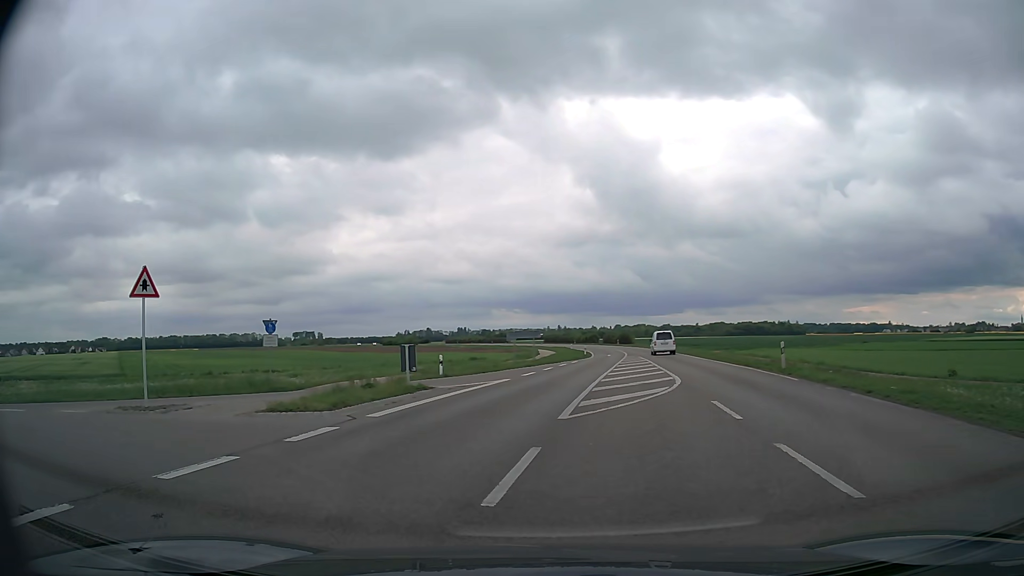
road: secondary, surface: asphalt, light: Day
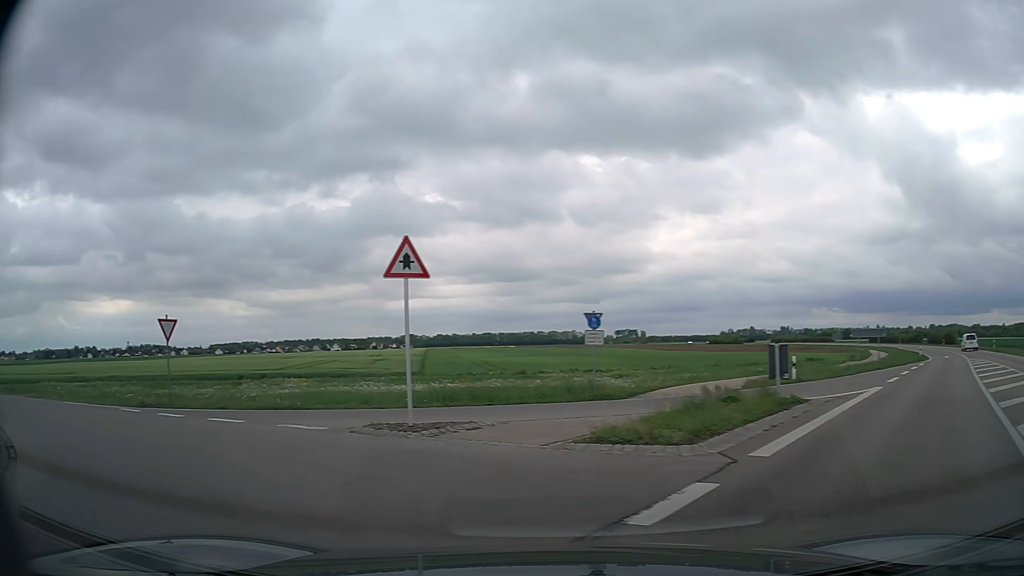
(-1.0, +4.6) m; -26°
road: tertiary
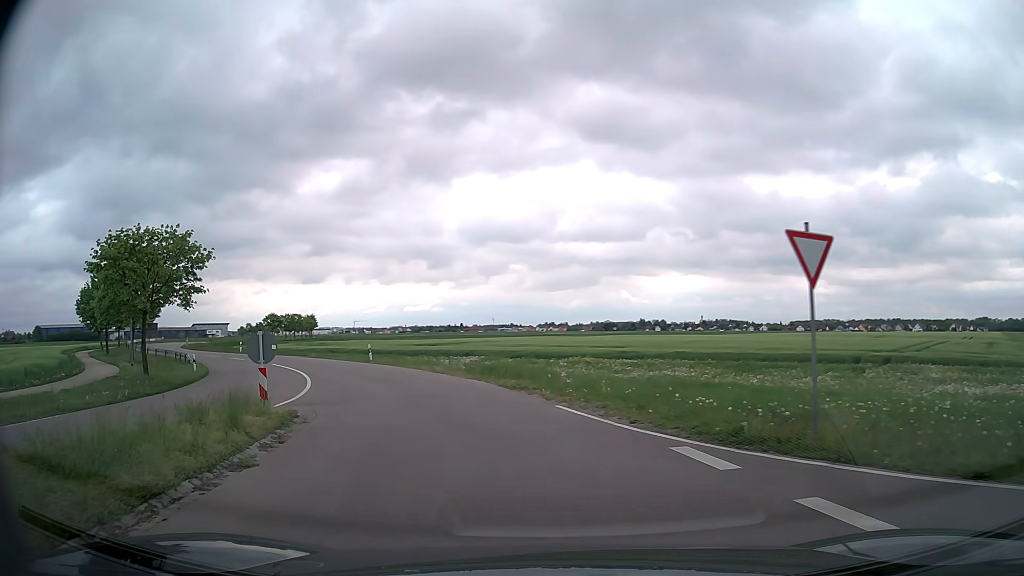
(-6.8, +11.5) m; -50°
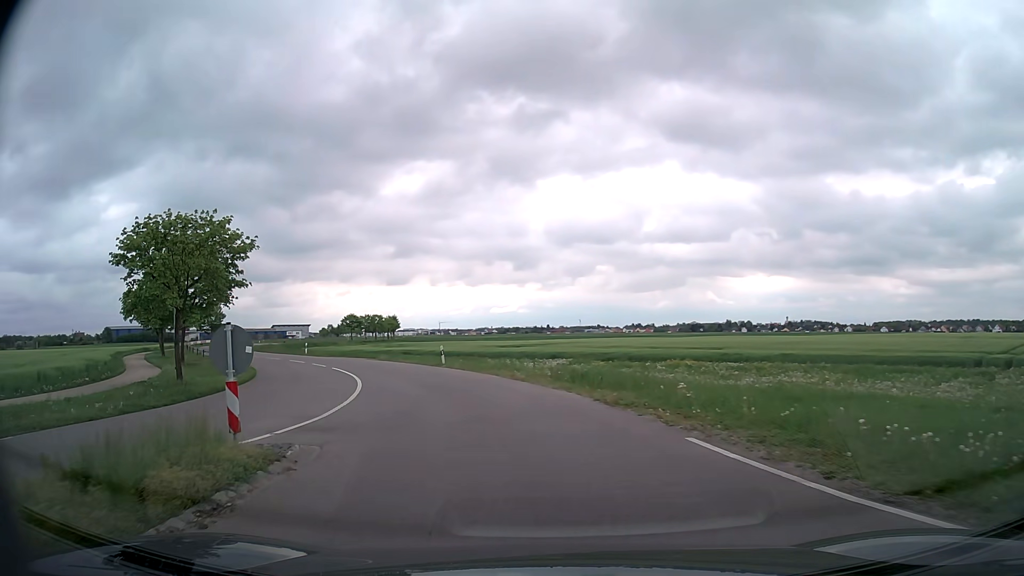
(-0.4, +4.8) m; -8°
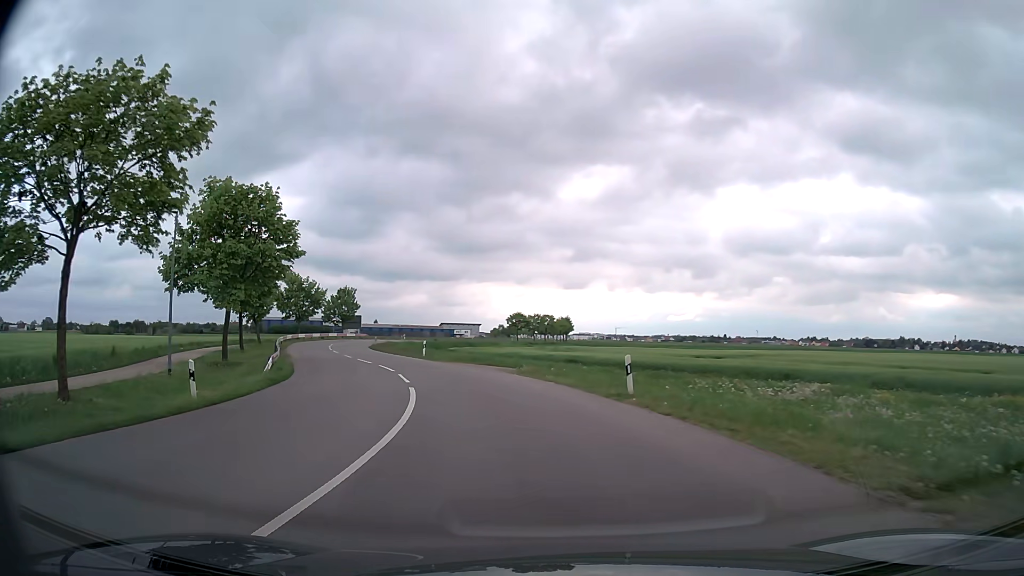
(-2.7, +17.9) m; -15°
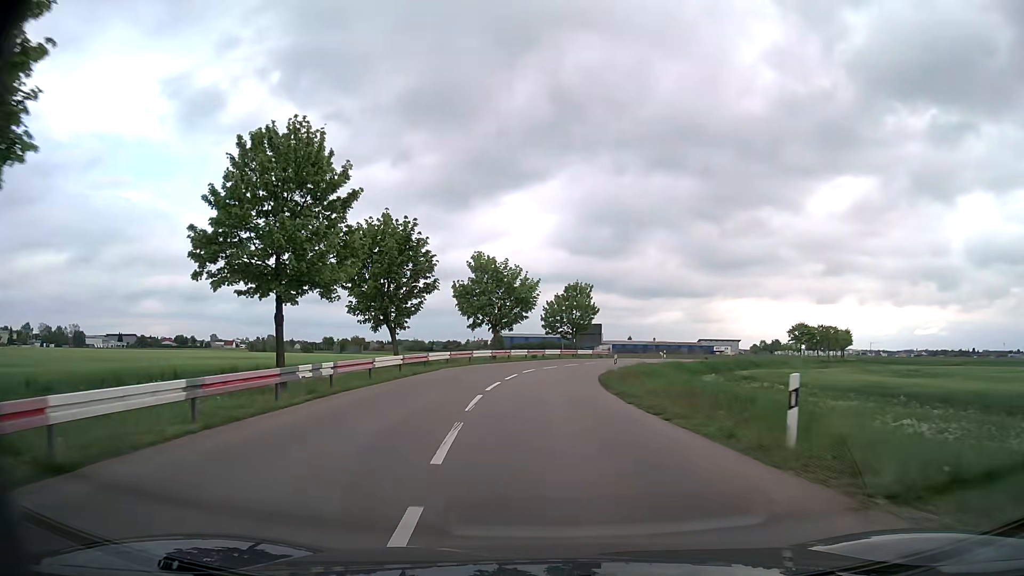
(-6.7, +31.5) m; -22°
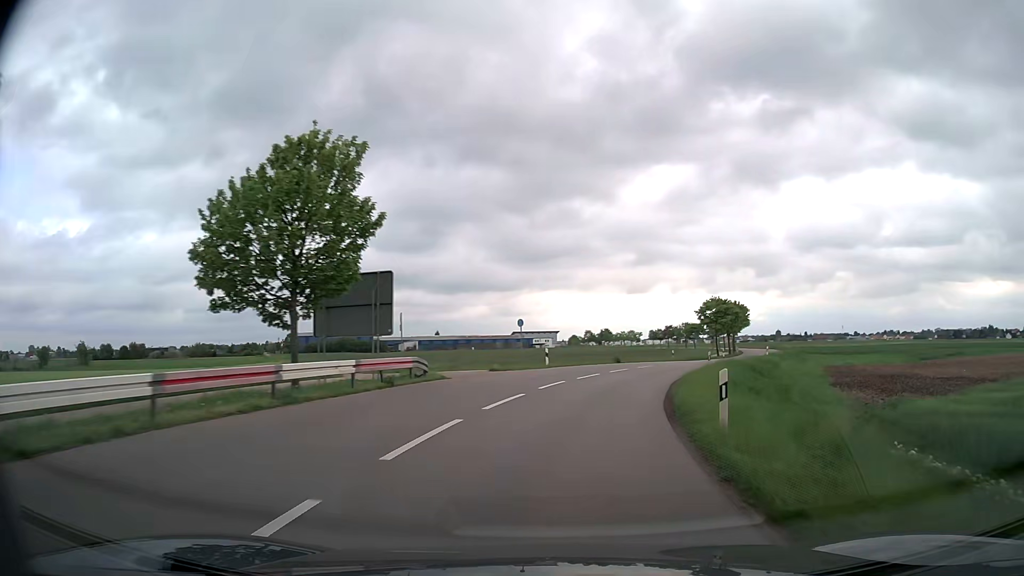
(+3.3, +47.7) m; +15°
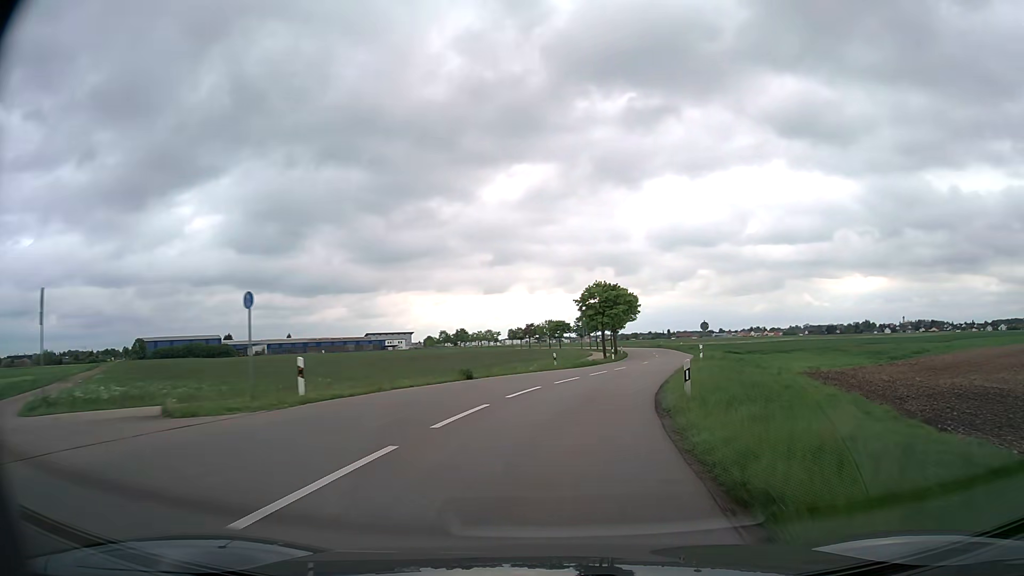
(+2.3, +20.5) m; +12°
(0, +10) (+2, +20) (+4, +30) (+6, +39) (+8, +49) (+11, +59) (+13, +69) (+14, +79) (+16, +88) (+17, +98) m
